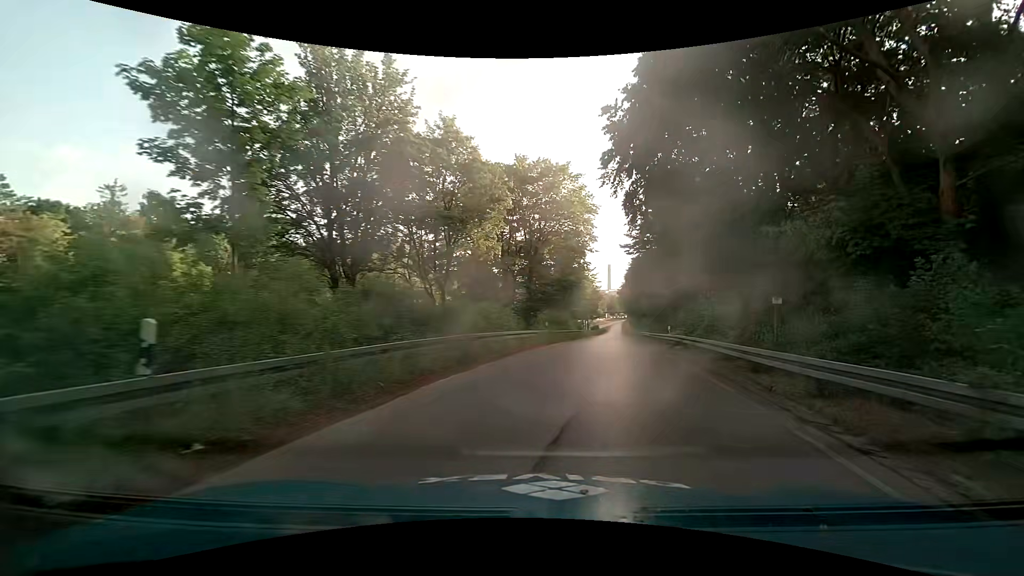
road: trunk_link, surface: asphalt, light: Day
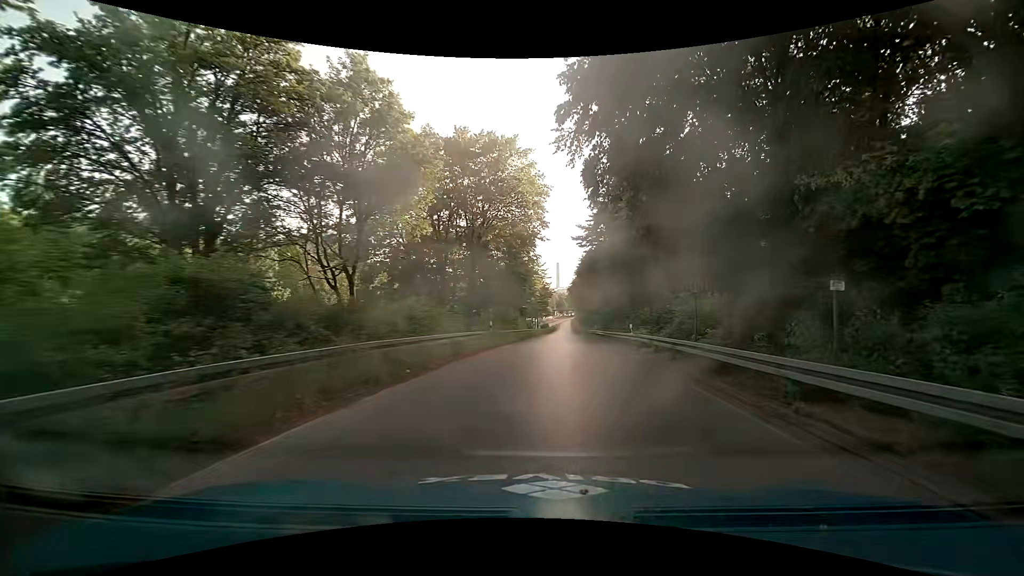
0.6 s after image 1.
(+0.2, +5.1) m; +6°
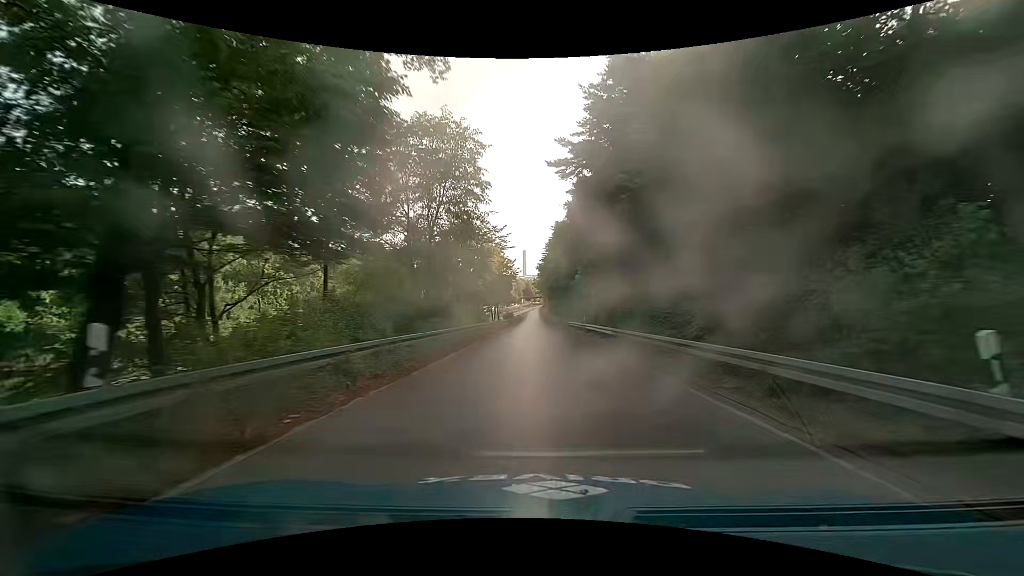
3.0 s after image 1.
(+1.3, +24.4) m; +4°
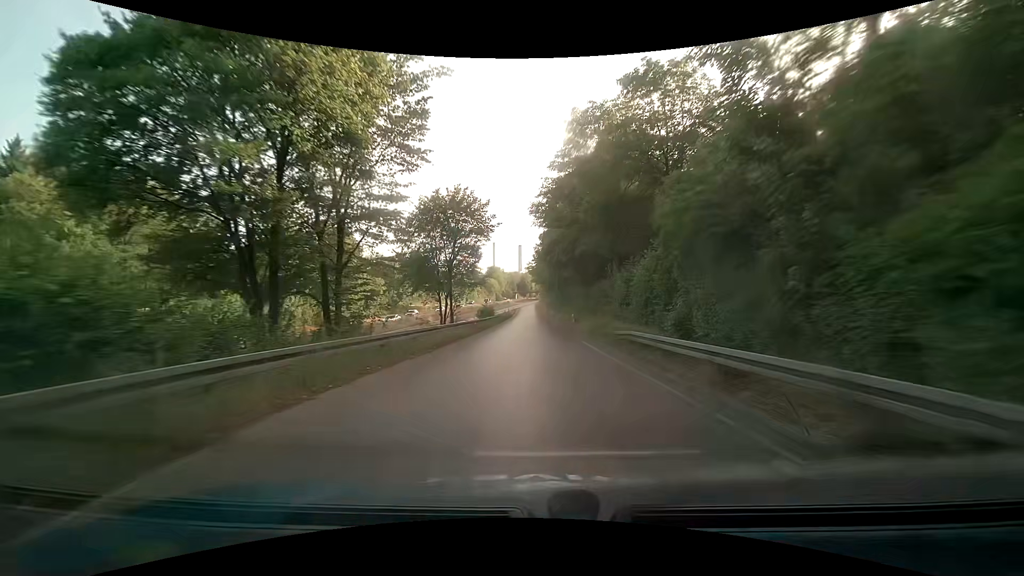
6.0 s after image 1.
(+0.4, +39.7) m; 0°
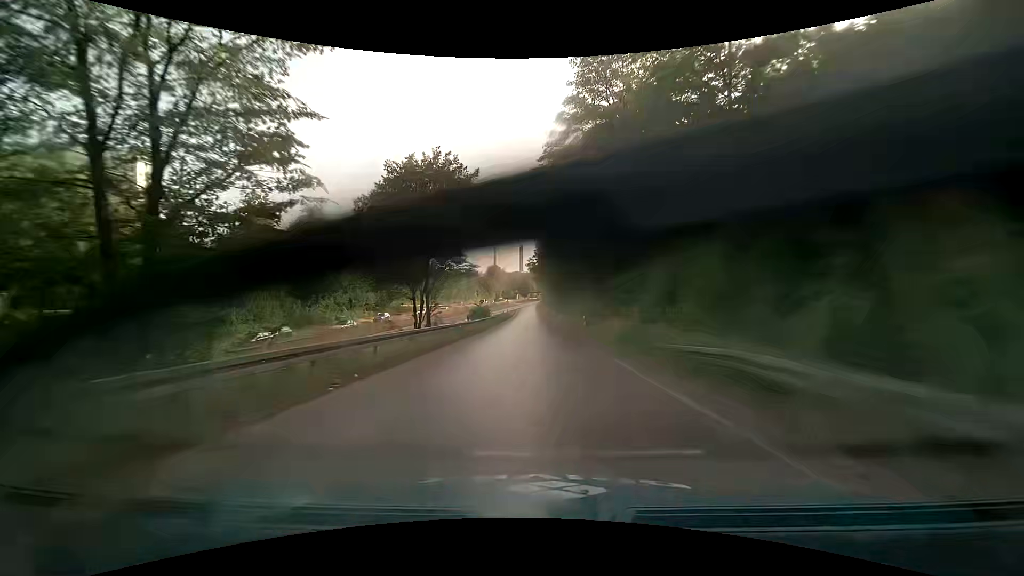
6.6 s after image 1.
(+0.1, +8.8) m; +1°
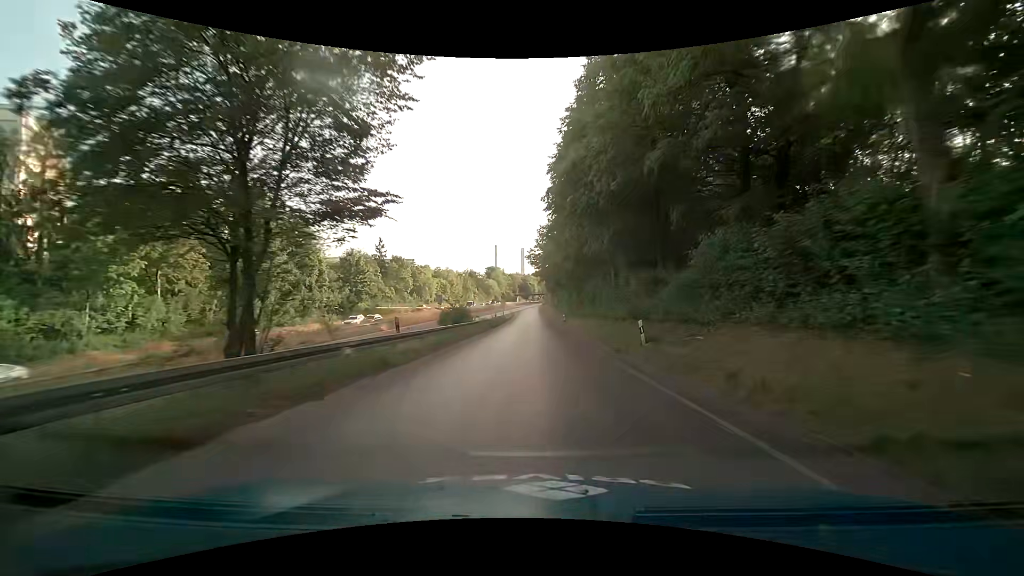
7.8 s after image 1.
(-0.2, +18.3) m; 0°
(0, +10) (0, +20) (0, +30) (0, +40) (0, +50) (-1, +60) (-1, +70) (-1, +80) (-1, +90) (-1, +100) m
